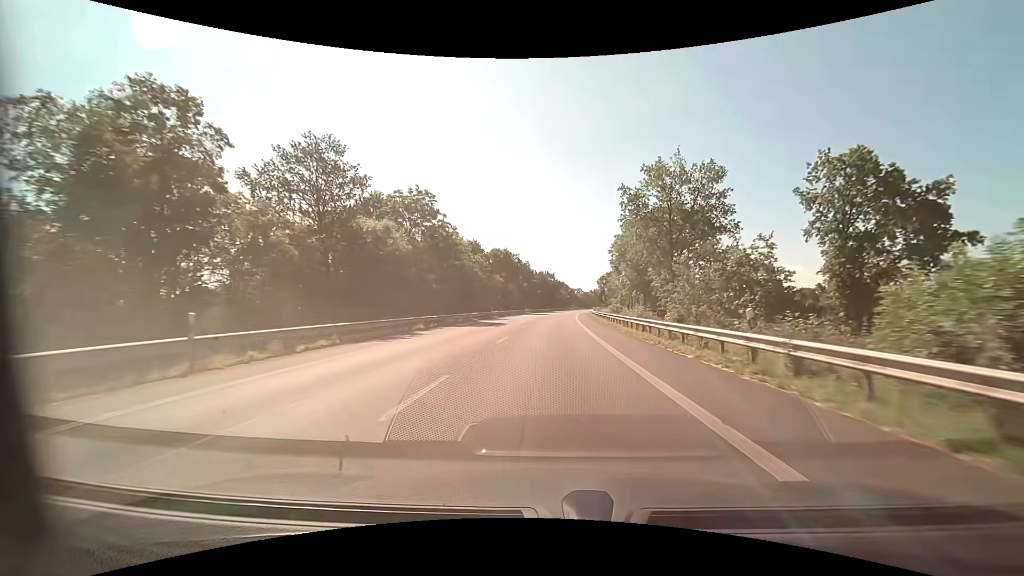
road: primary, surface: asphalt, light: Day
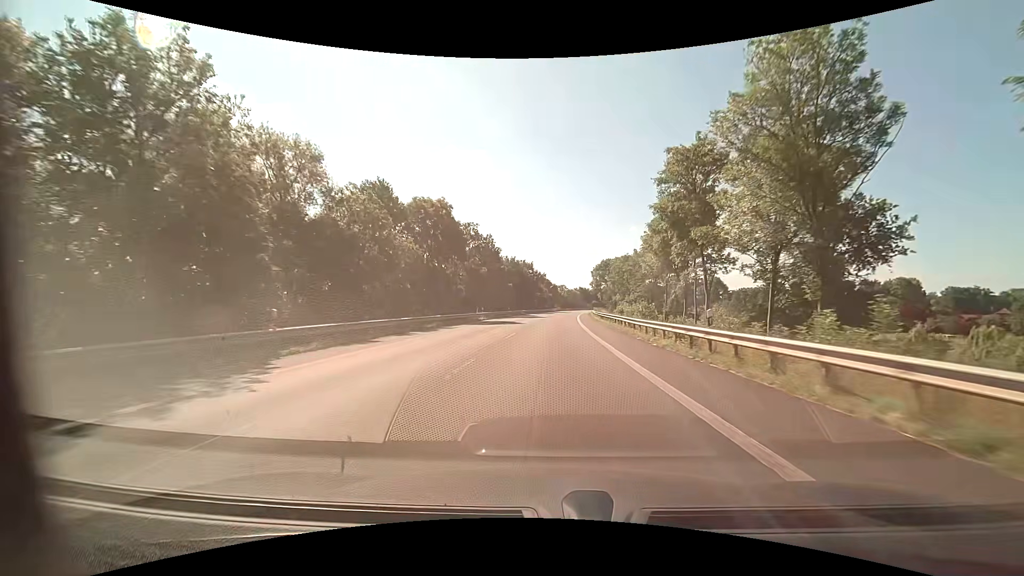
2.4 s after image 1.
(+1.0, +45.3) m; +2°
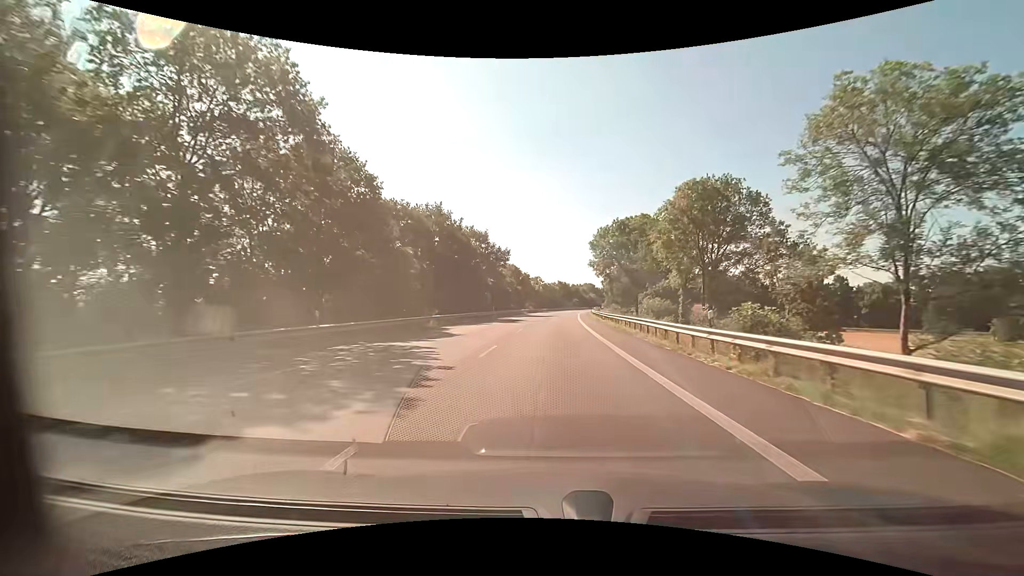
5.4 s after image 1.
(+1.7, +56.5) m; +3°
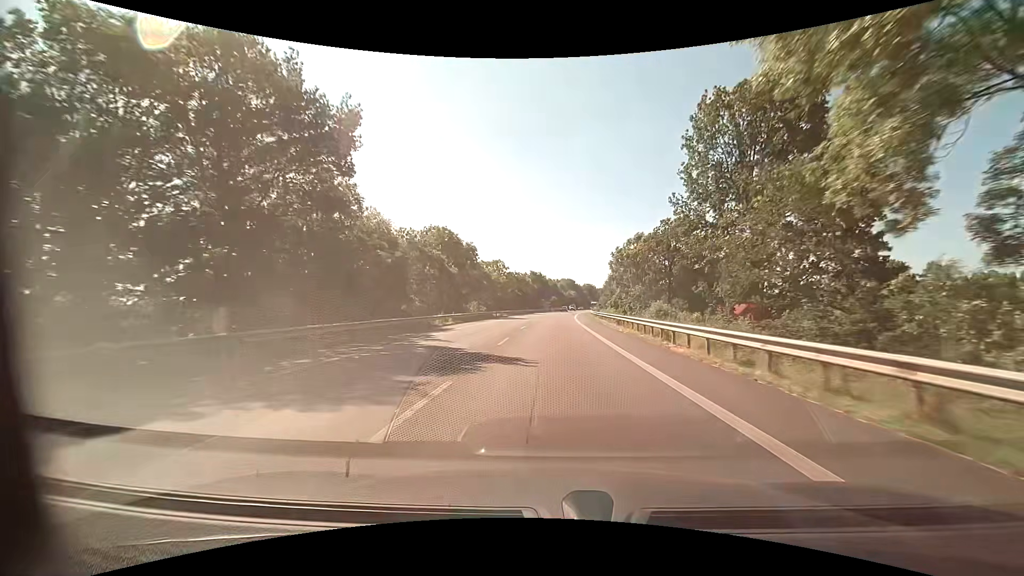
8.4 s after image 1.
(+1.2, +56.5) m; +3°
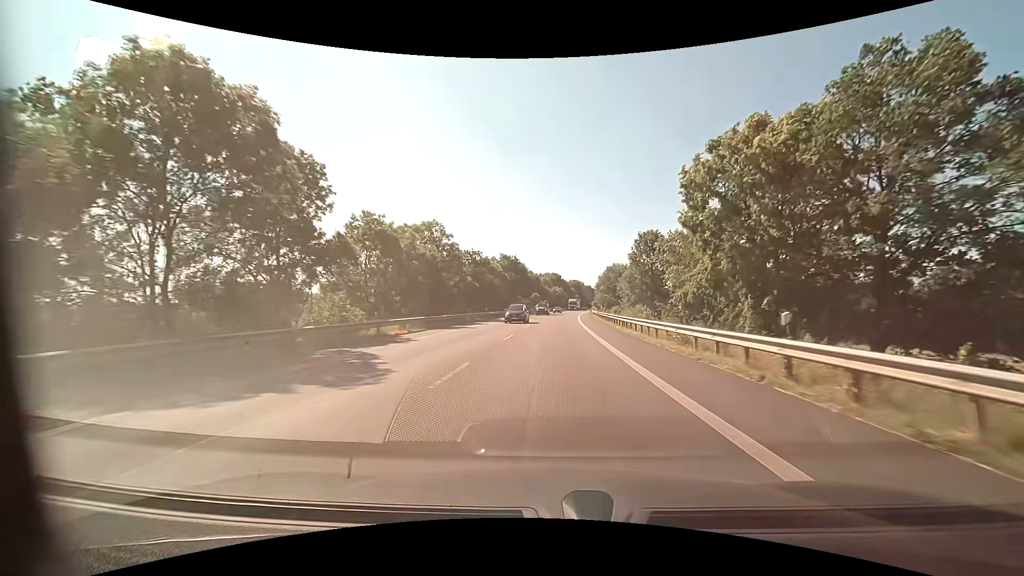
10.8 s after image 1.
(+0.9, +45.2) m; +2°
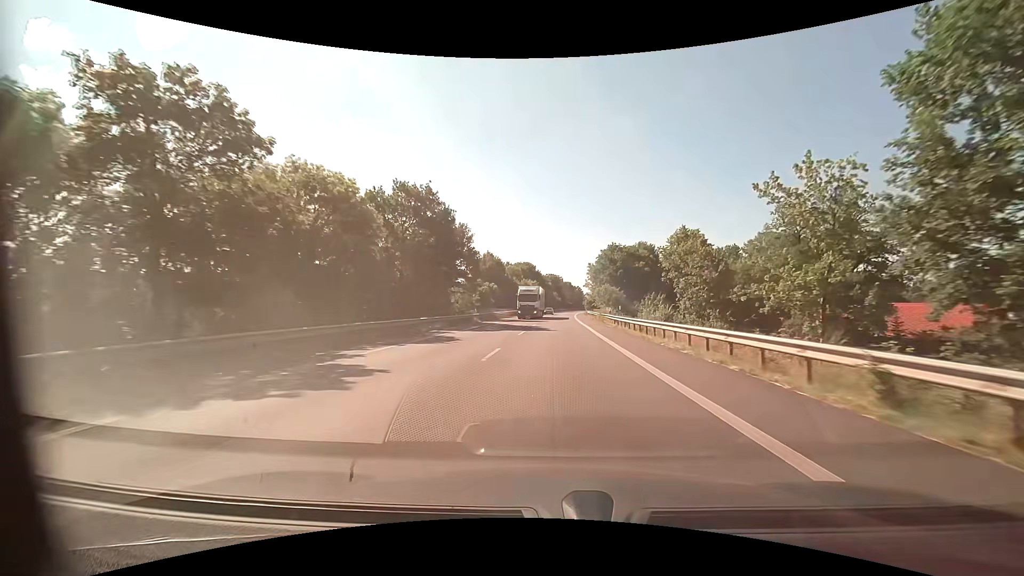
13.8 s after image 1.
(+1.4, +56.6) m; +3°
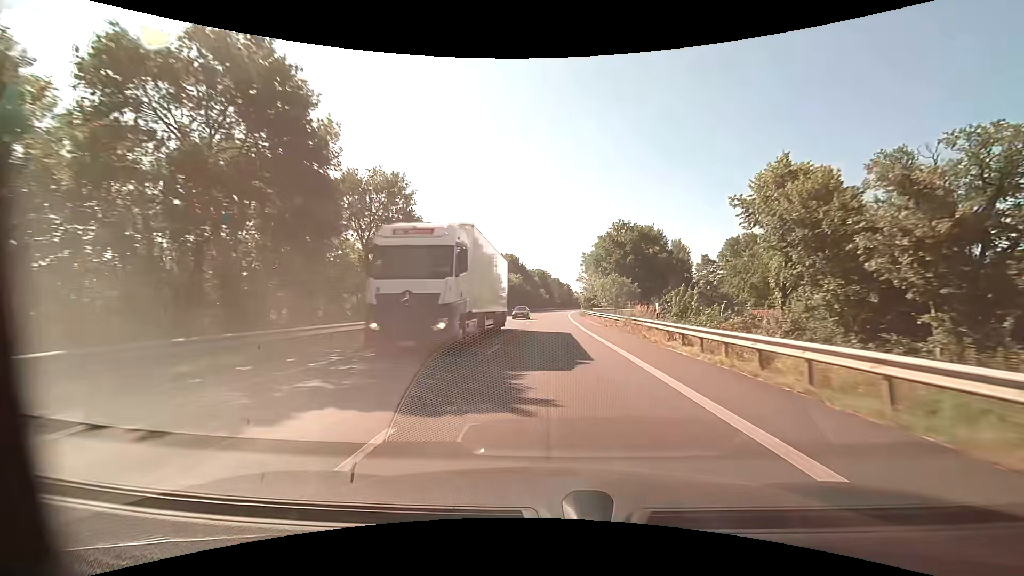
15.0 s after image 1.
(+0.3, +22.7) m; +2°
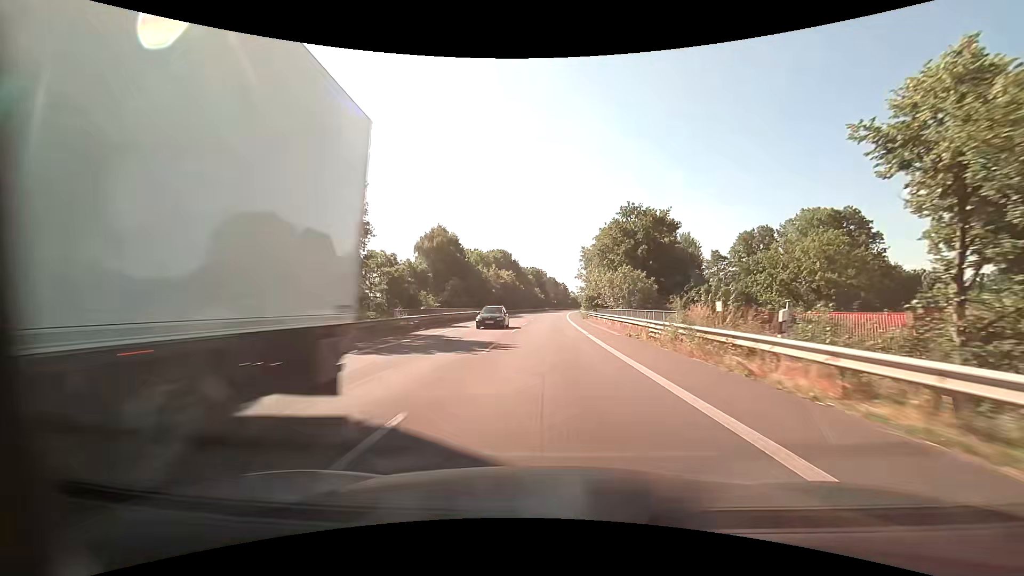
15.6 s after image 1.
(0.0, +11.3) m; 0°
(0, +10) (0, +20) (0, +30) (0, +40) (+1, +50) (+1, +60) (+1, +70) (+2, +80) (+2, +90) (+3, +100) m
